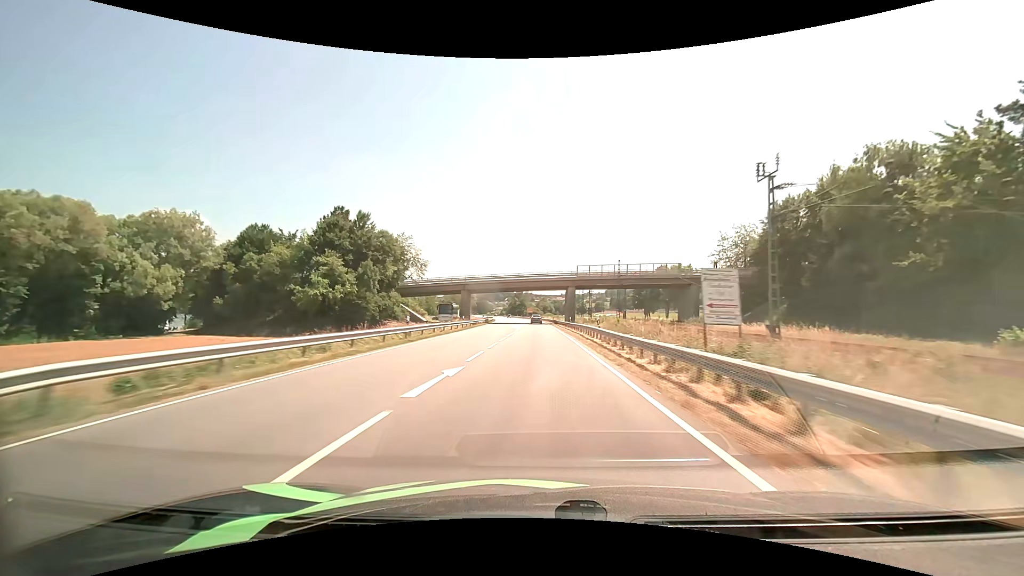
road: primary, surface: asphalt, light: Day
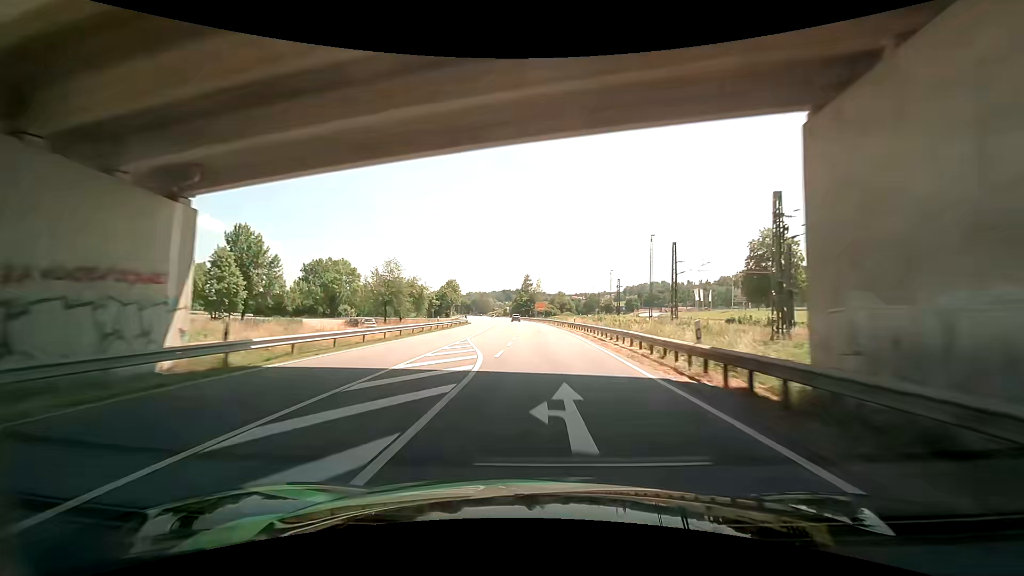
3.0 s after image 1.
(-0.9, +81.8) m; -2°
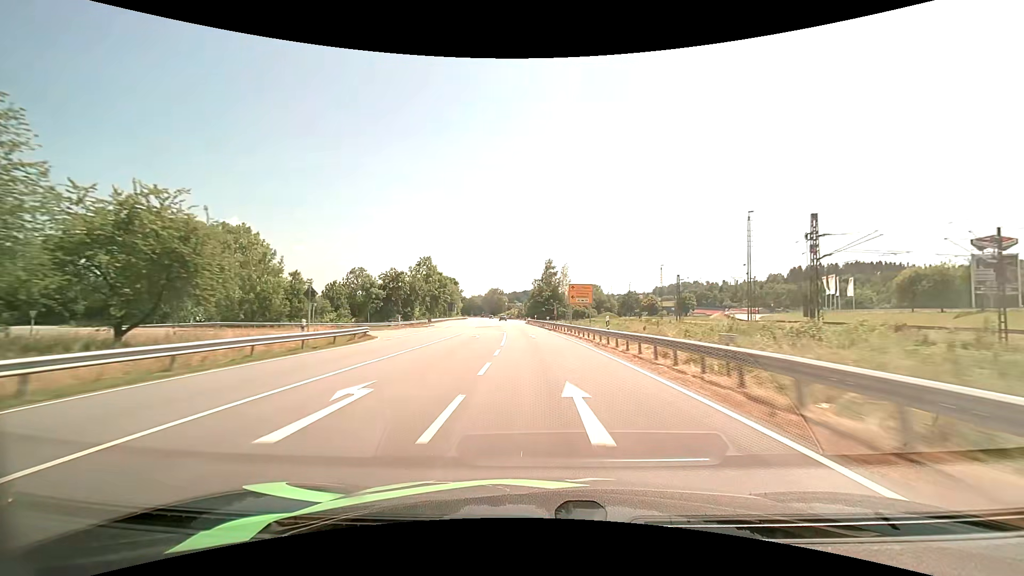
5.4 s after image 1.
(-1.4, +65.0) m; -2°
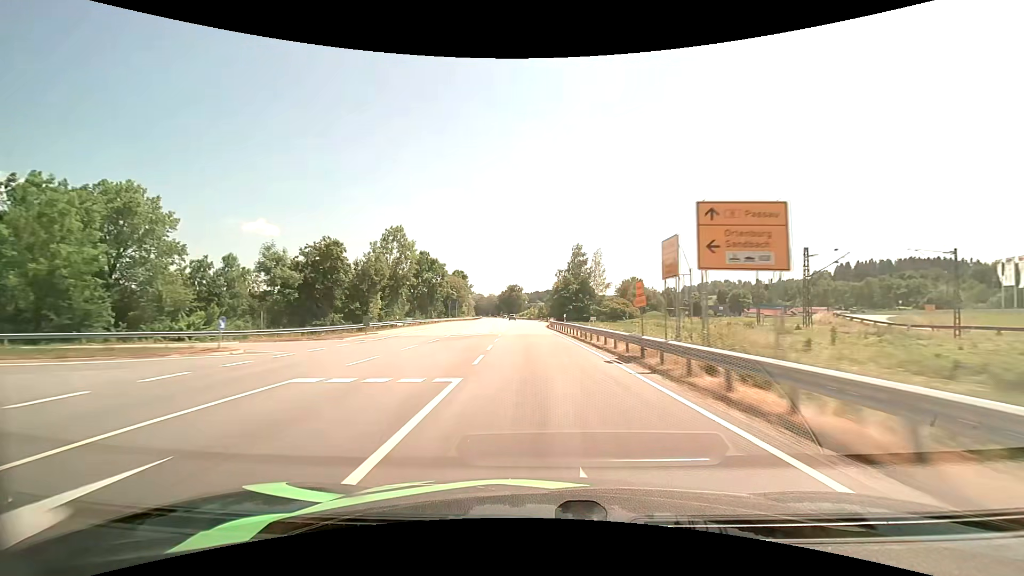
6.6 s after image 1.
(-0.8, +32.7) m; -3°
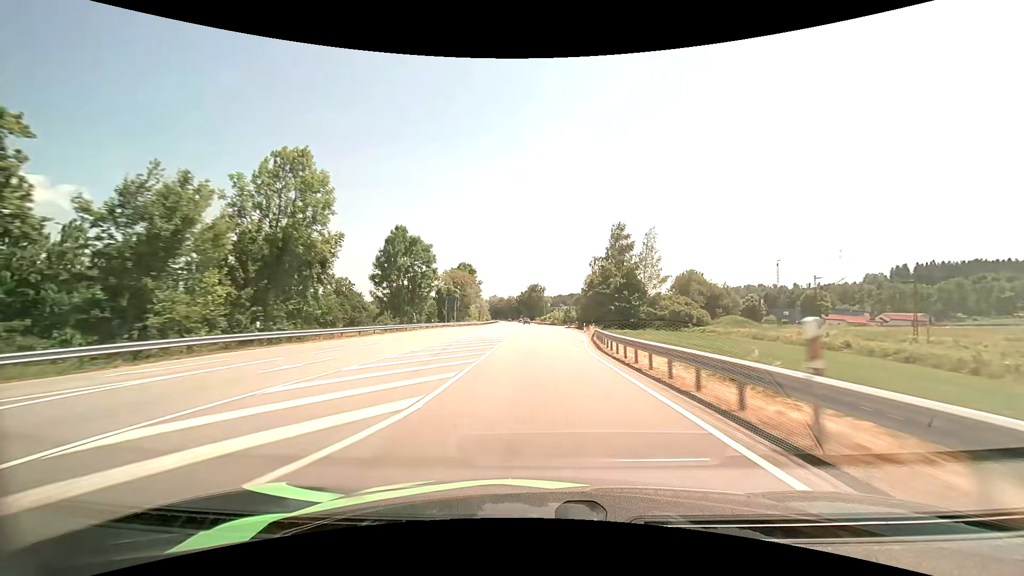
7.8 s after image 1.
(-0.7, +33.1) m; -2°
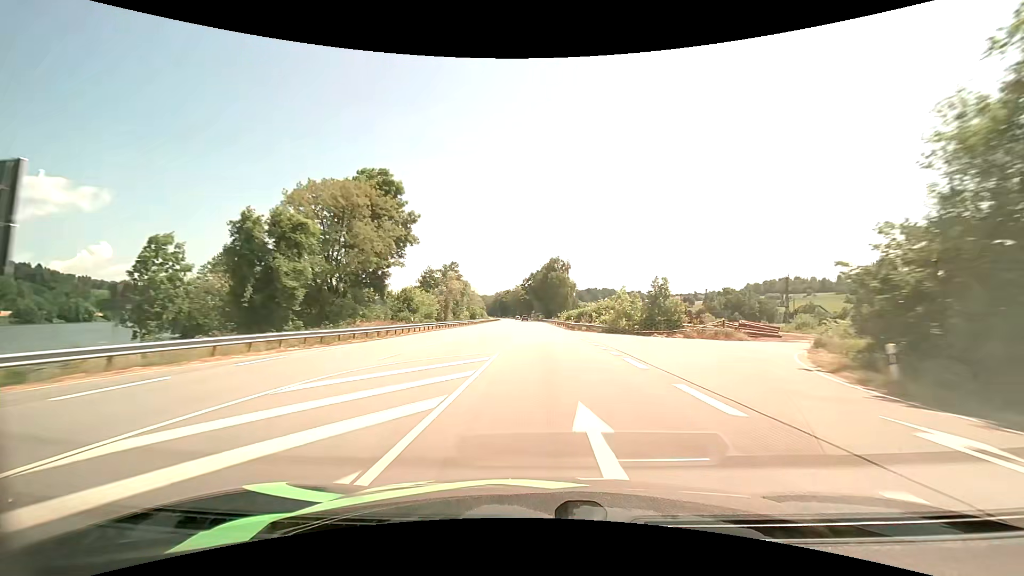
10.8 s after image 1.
(-2.4, +84.0) m; -2°
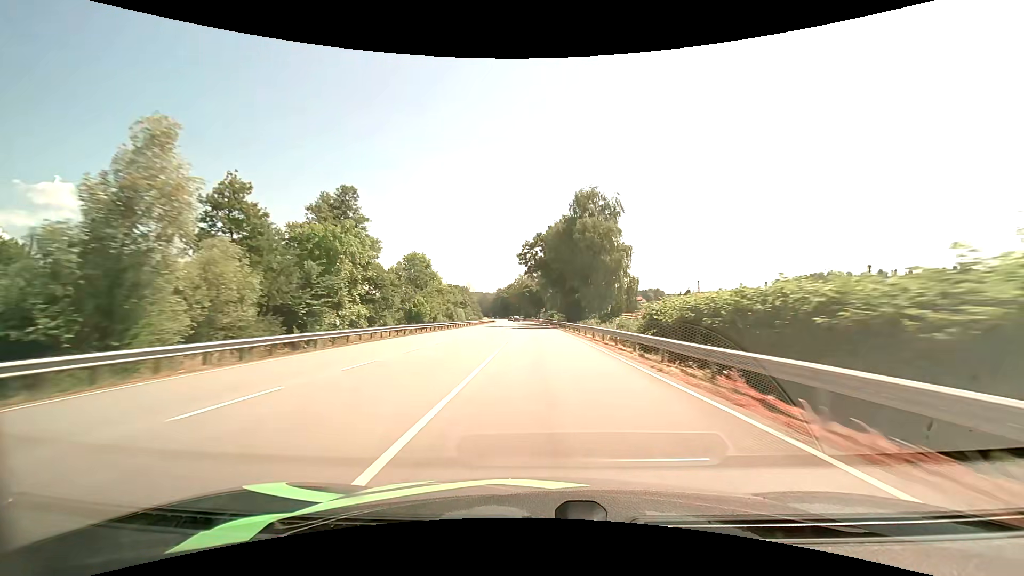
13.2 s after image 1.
(-0.2, +68.5) m; -1°
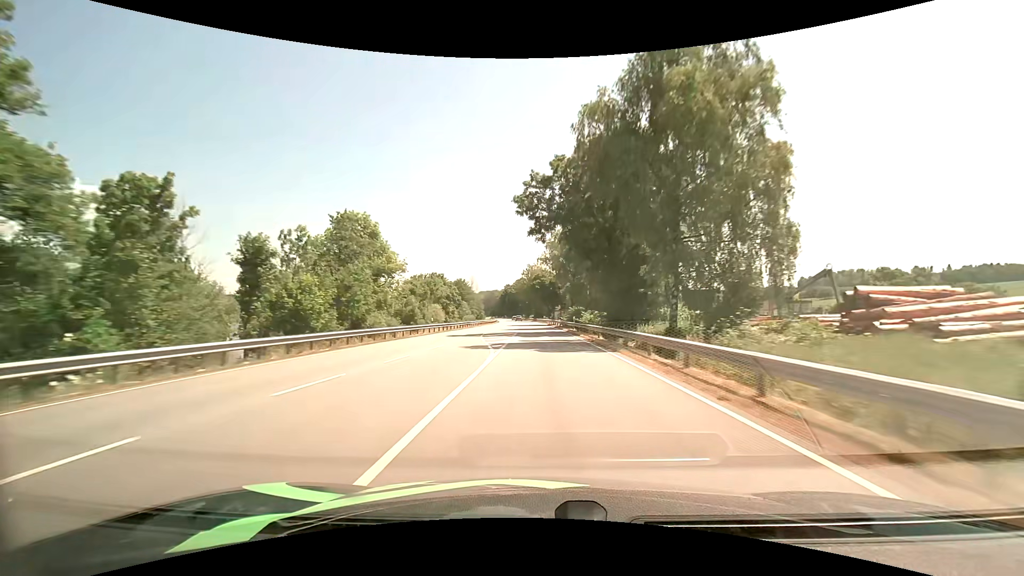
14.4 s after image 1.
(-0.4, +34.4) m; -1°
(0, +10) (0, +20) (0, +30) (-1, +40) (-1, +50) (-1, +60) (-2, +70) (-2, +80) (-2, +90) (-3, +100) m
